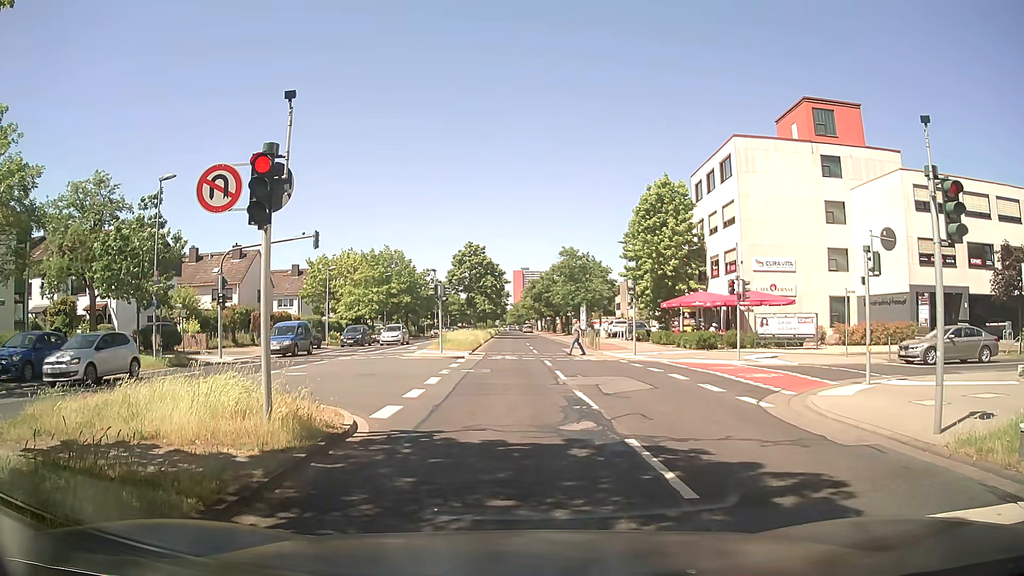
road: secondary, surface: asphalt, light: Day
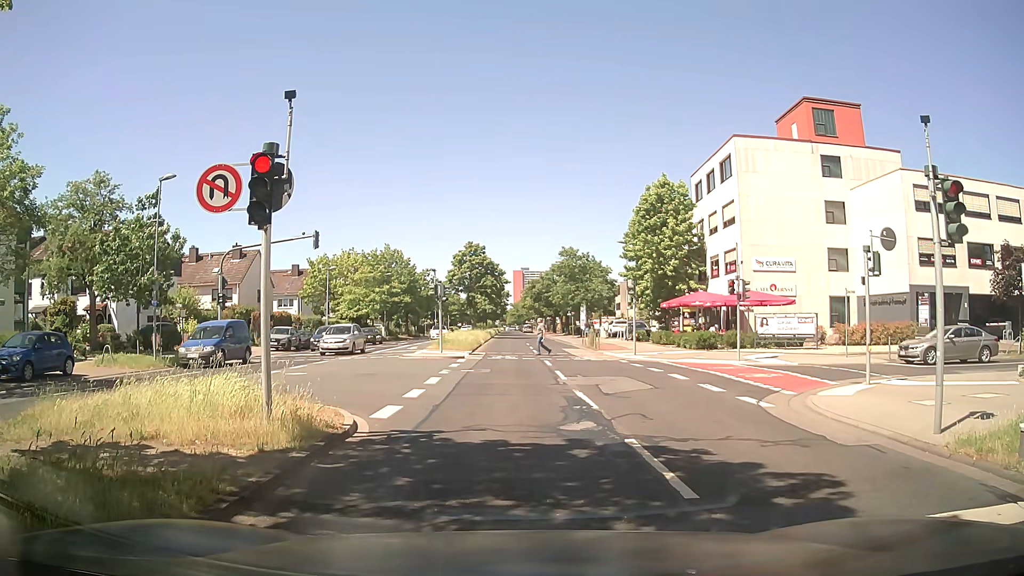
(0.0, 0.0) m; 0°
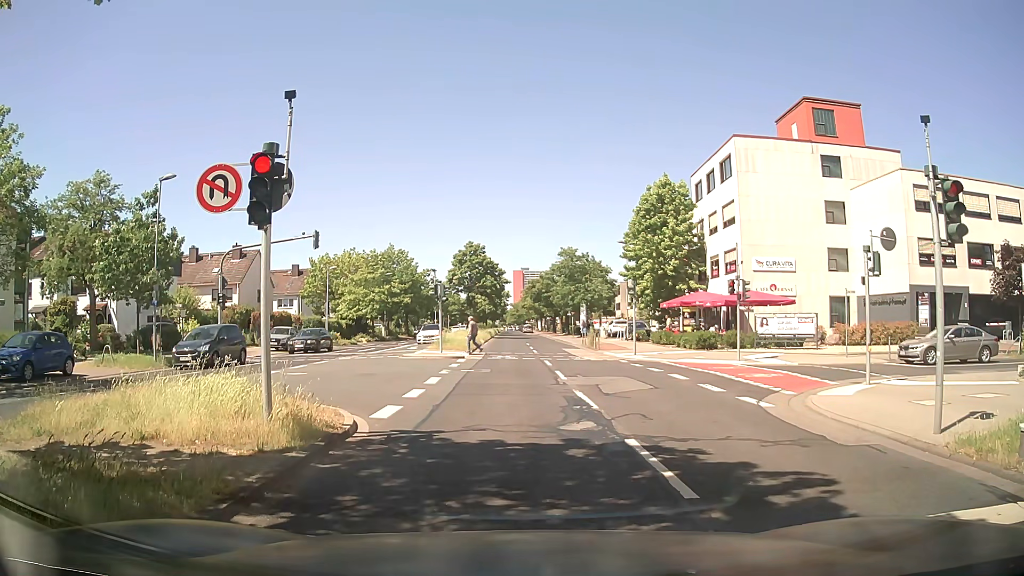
(0.0, 0.0) m; 0°
